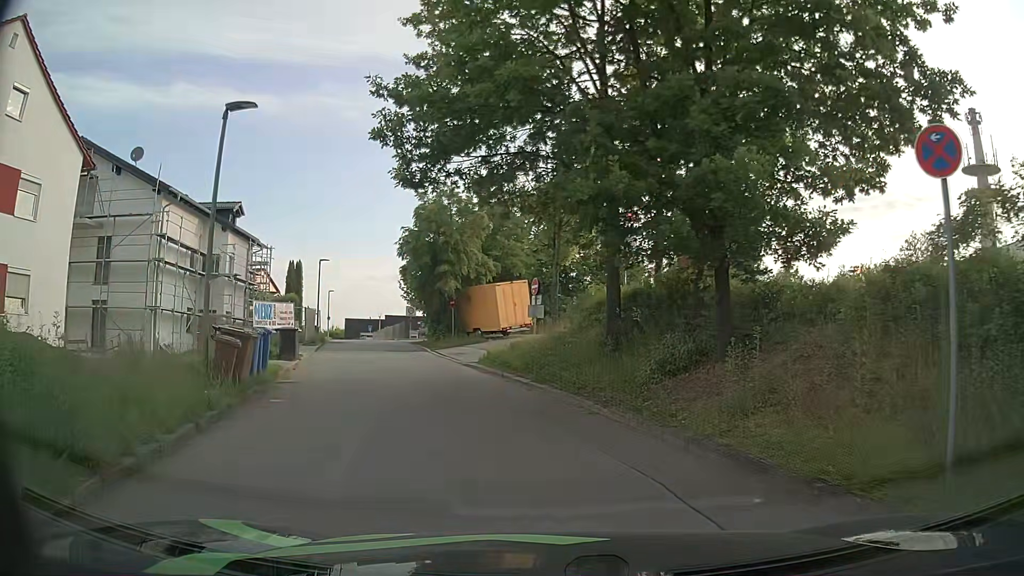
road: residential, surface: asphalt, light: Day
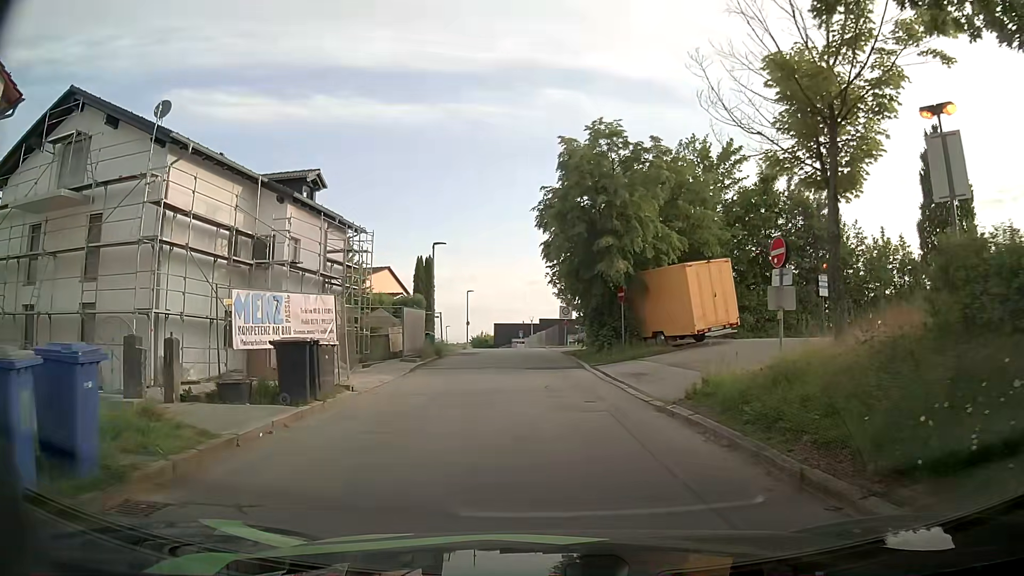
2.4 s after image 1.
(-1.4, +11.5) m; -13°
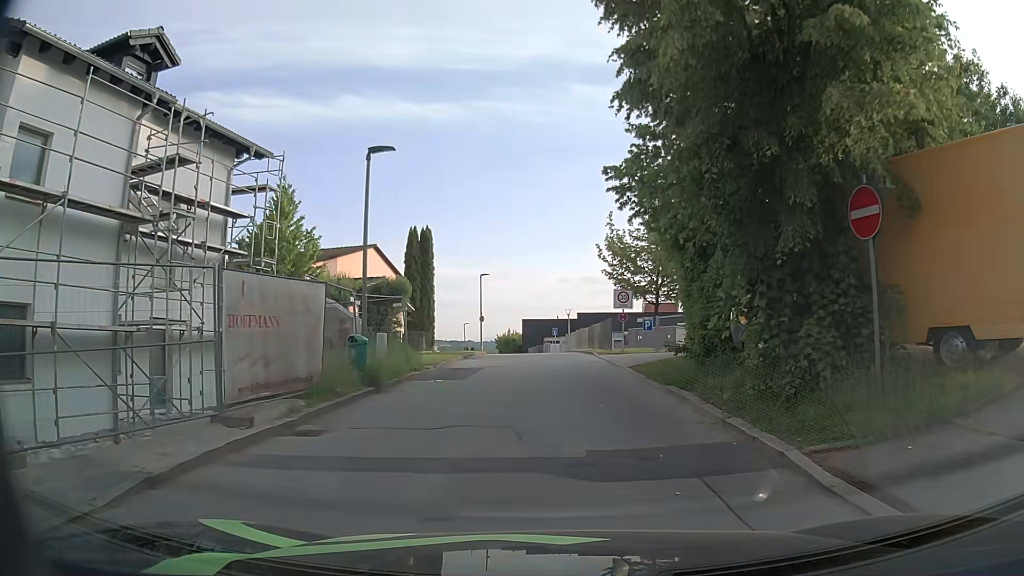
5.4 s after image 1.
(-0.7, +16.4) m; -3°
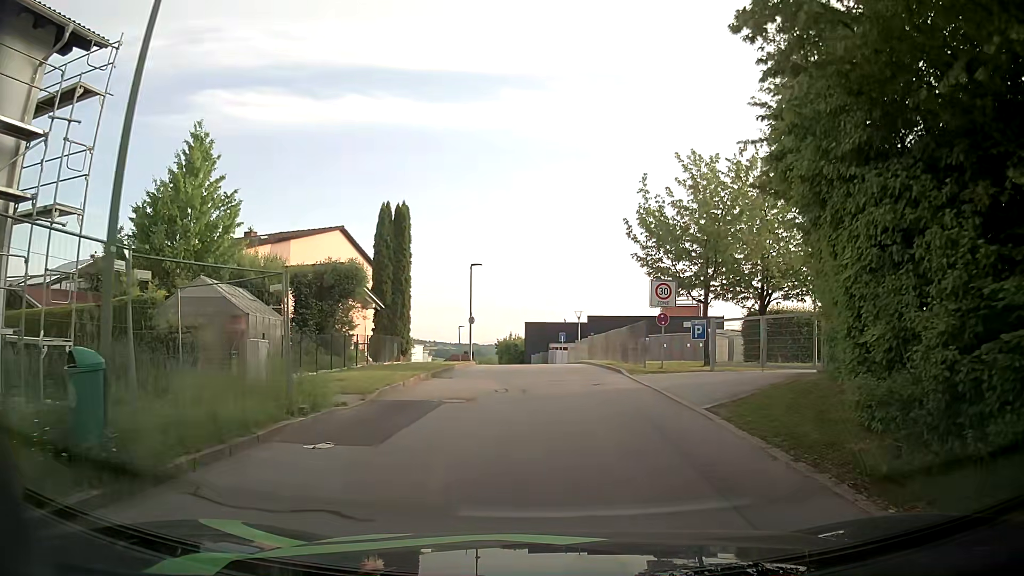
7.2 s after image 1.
(-0.2, +9.0) m; -2°
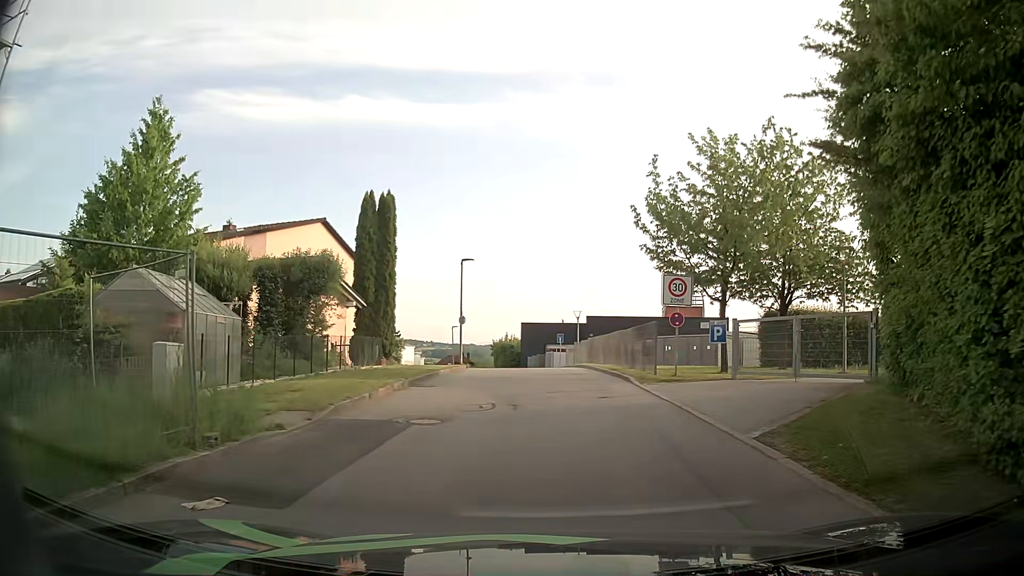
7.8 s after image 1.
(0.0, +2.8) m; -1°
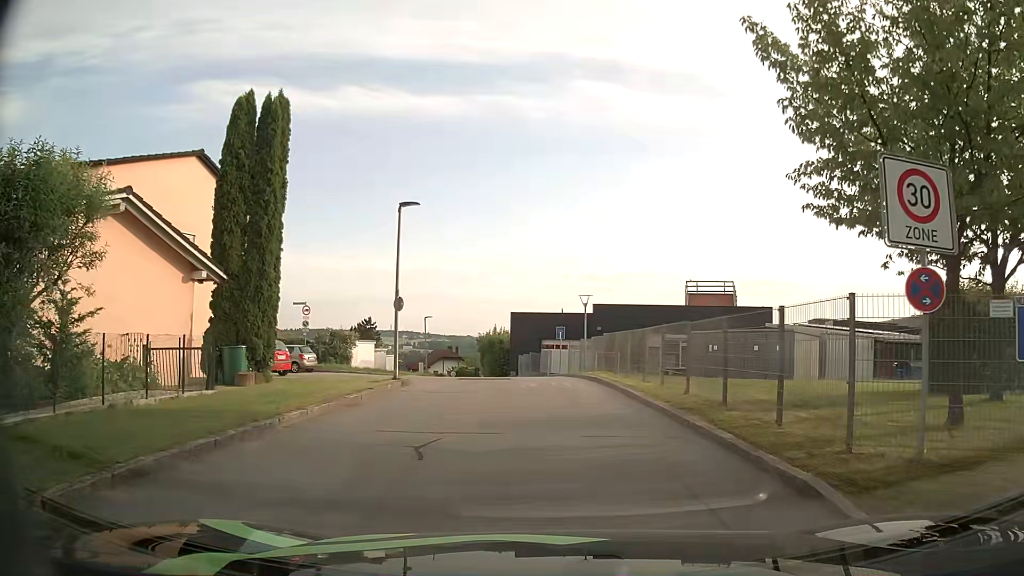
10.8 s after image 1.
(+0.4, +13.0) m; +1°
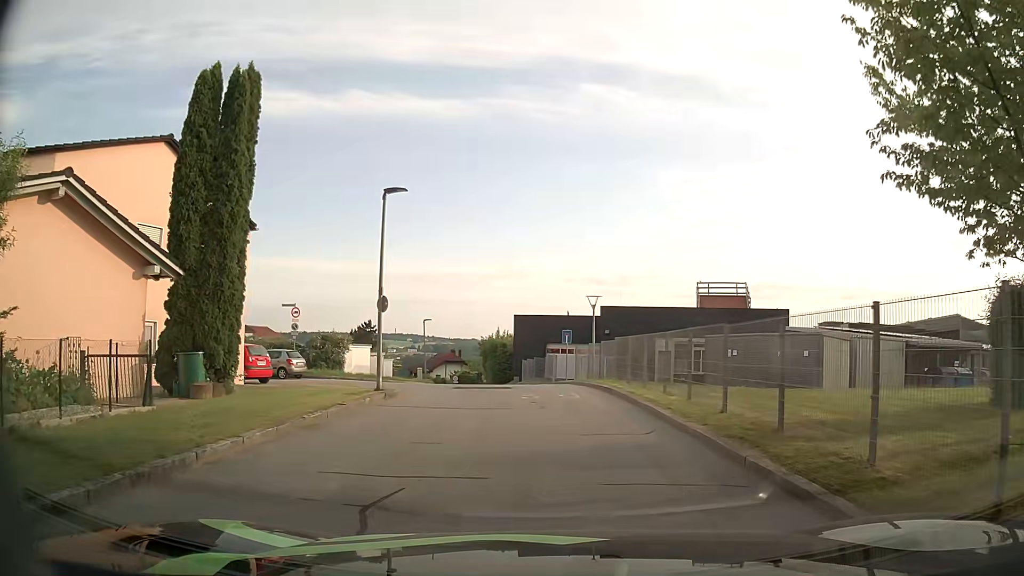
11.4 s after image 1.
(0.0, +2.5) m; 0°
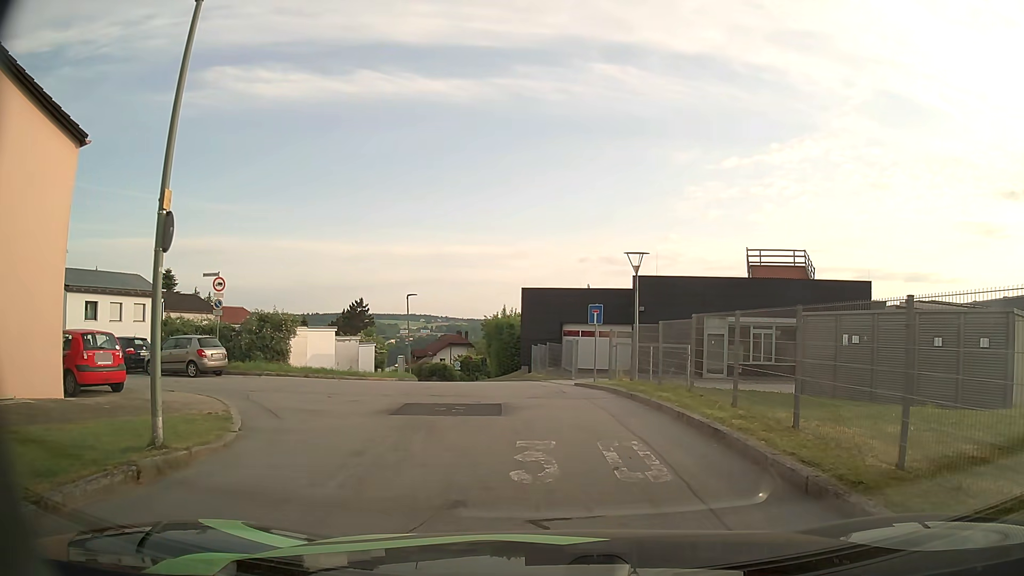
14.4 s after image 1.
(-0.2, +10.5) m; -1°
(-1, +10) (-7, +17) (-16, +21) (-26, +24) (-36, +27) (-45, +30) (-54, +35) (-63, +38) (-73, +42) (-82, +45) m
